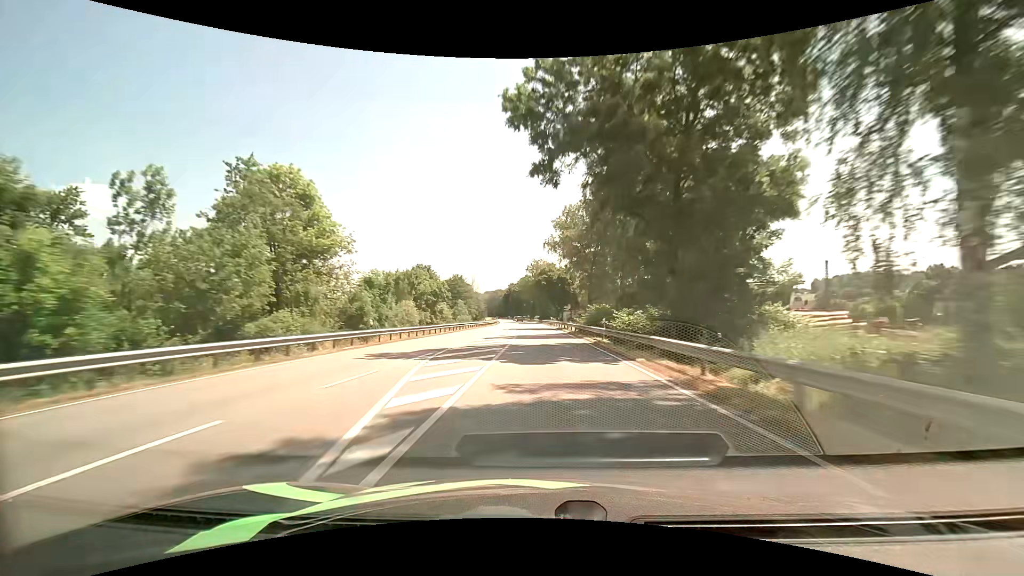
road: primary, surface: asphalt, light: Day
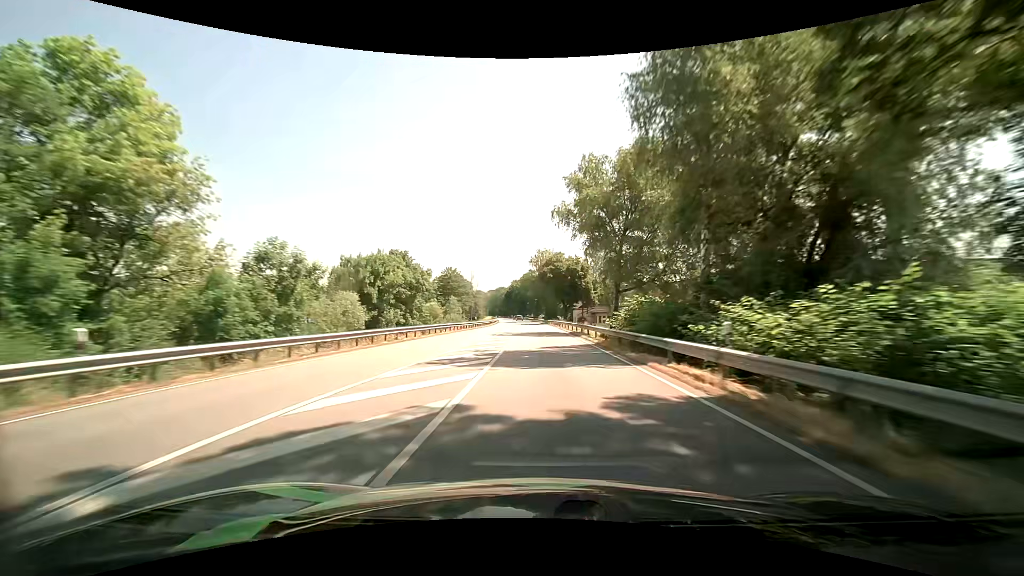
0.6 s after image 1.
(-0.1, +17.2) m; -1°
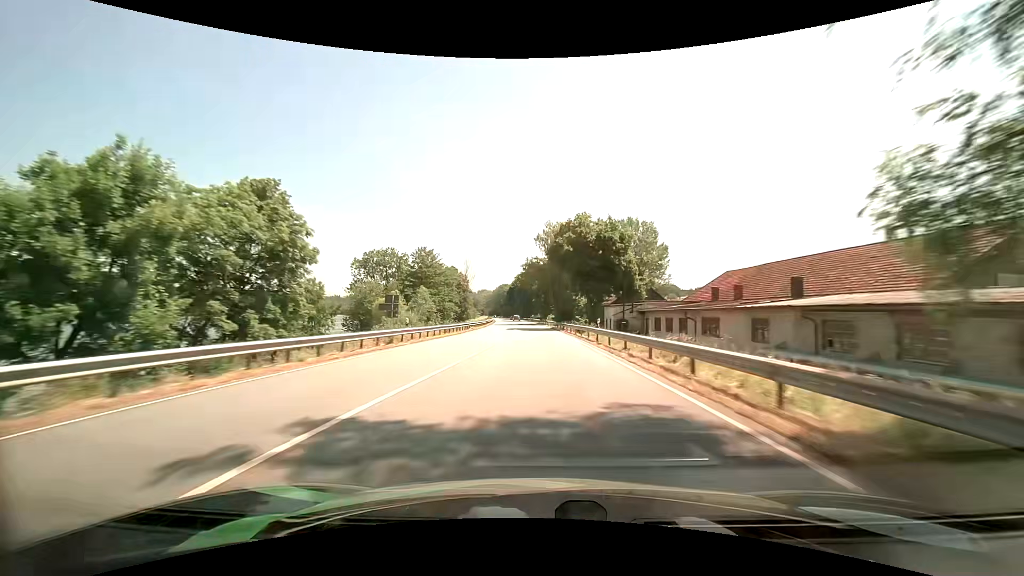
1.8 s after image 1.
(-0.3, +34.6) m; -1°
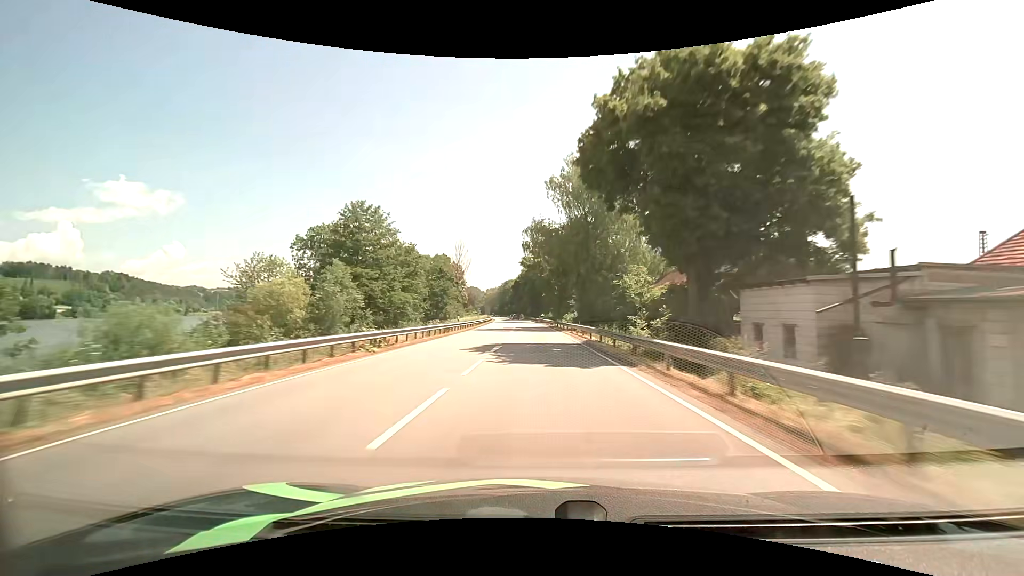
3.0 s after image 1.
(-0.2, +34.7) m; -1°
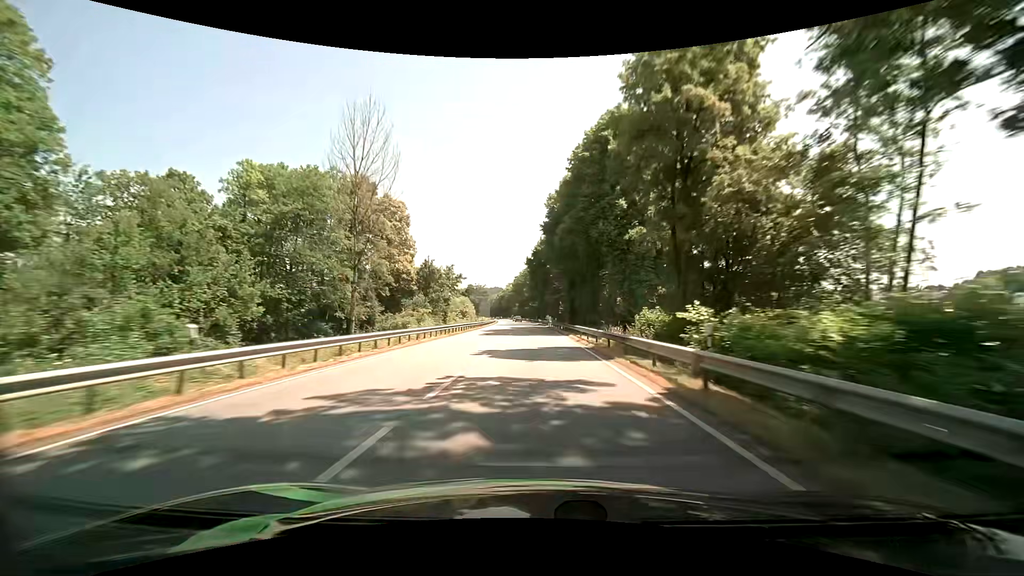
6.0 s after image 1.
(-2.5, +87.5) m; -3°
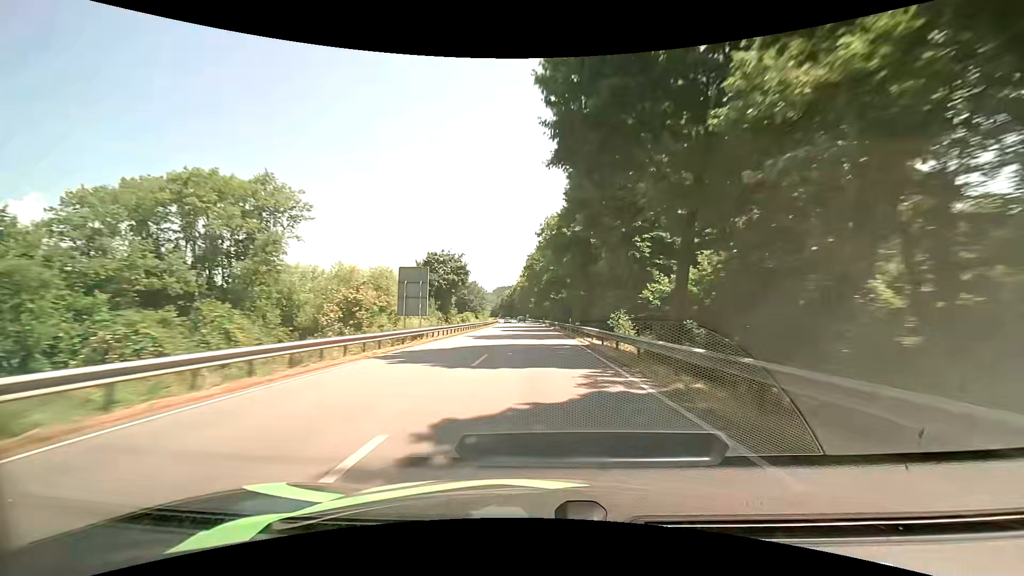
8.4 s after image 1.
(-1.6, +70.1) m; -2°
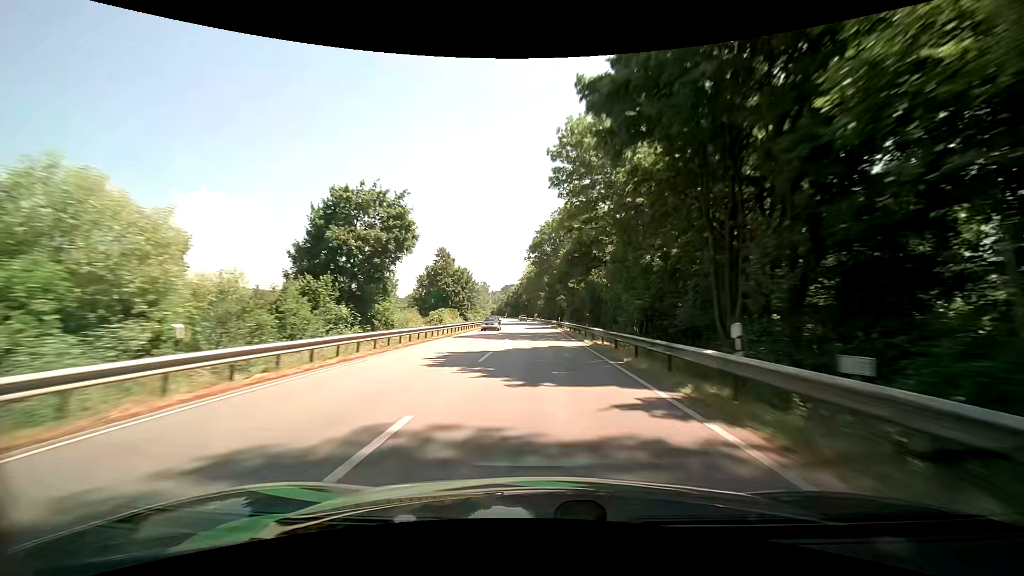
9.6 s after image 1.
(-0.5, +35.1) m; -1°
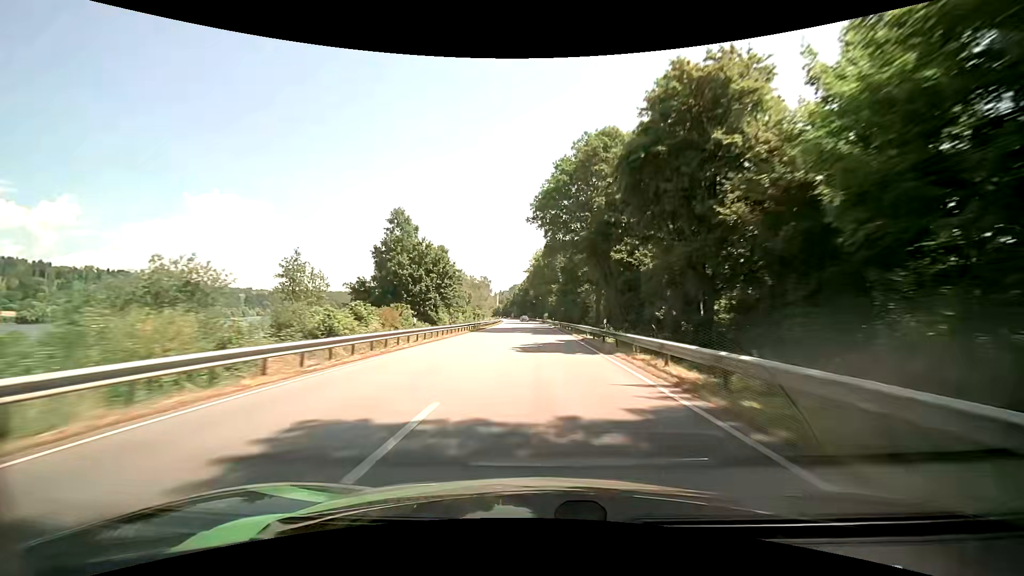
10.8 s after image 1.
(-0.3, +35.2) m; -1°
(0, +10) (0, +20) (0, +30) (0, +40) (0, +50) (0, +60) (-1, +70) (-1, +80) (-1, +90) (-2, +100) m
